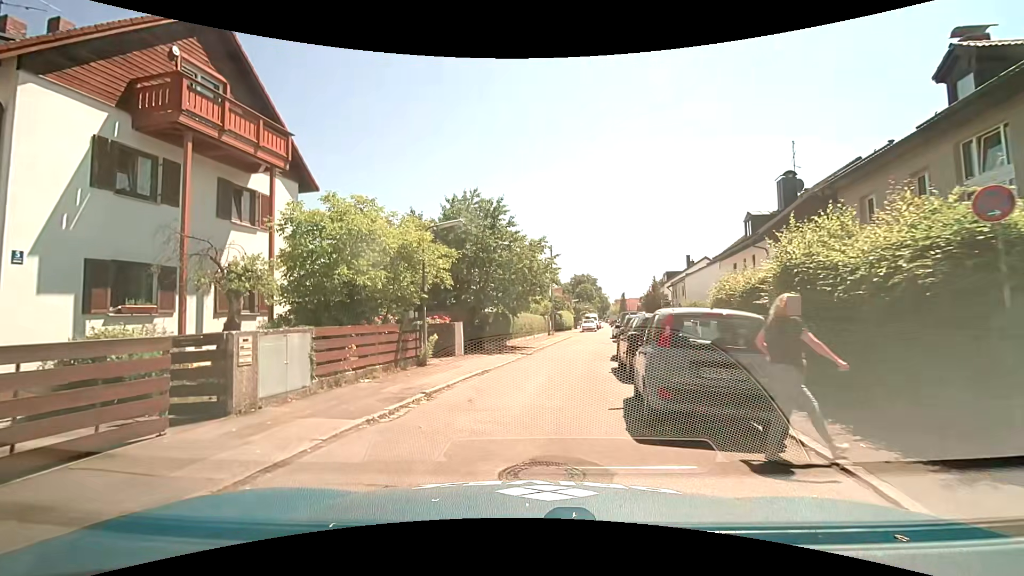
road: residential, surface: asphalt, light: Day
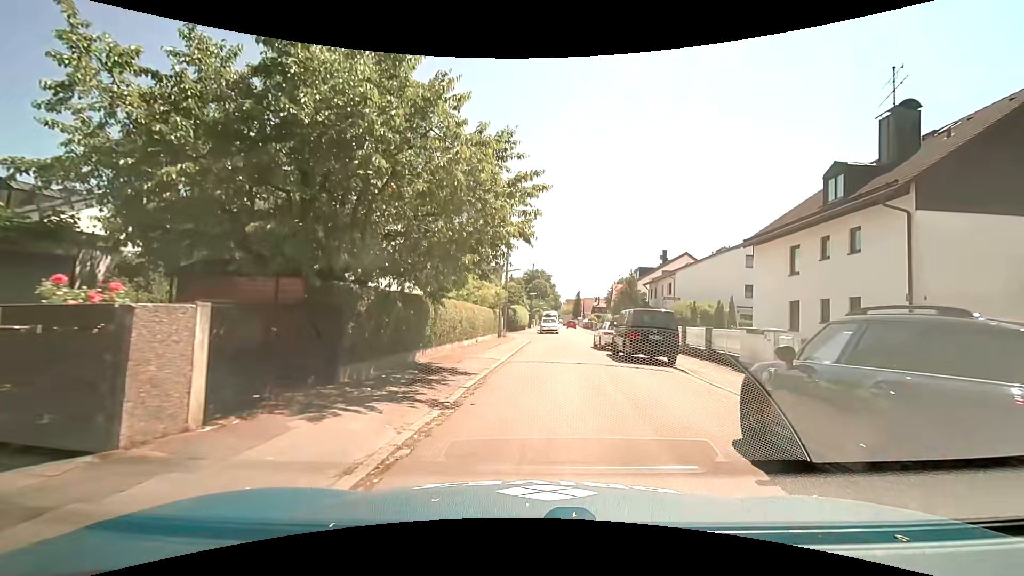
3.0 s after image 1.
(-0.2, +14.6) m; +4°
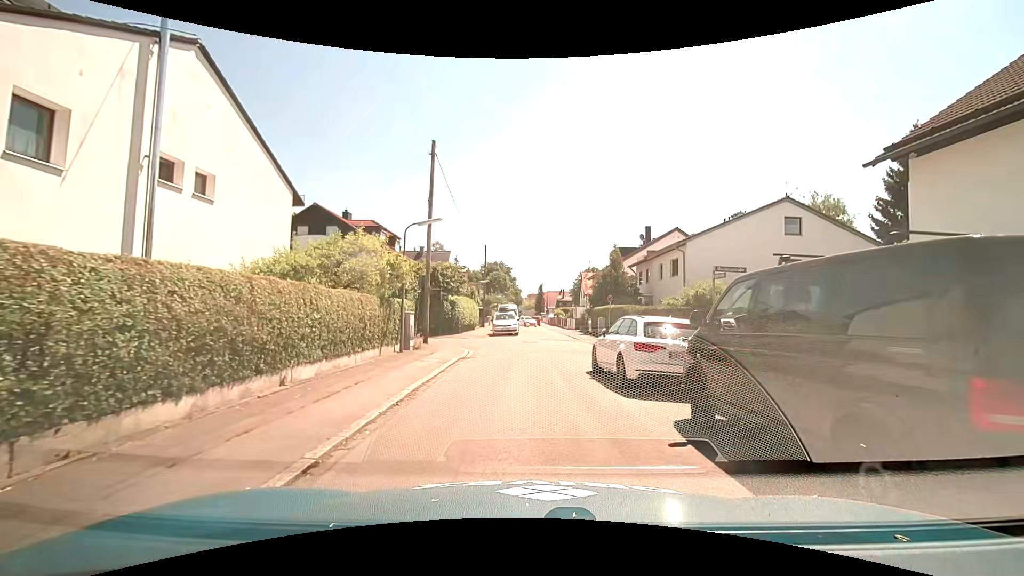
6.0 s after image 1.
(+1.1, +15.6) m; +5°
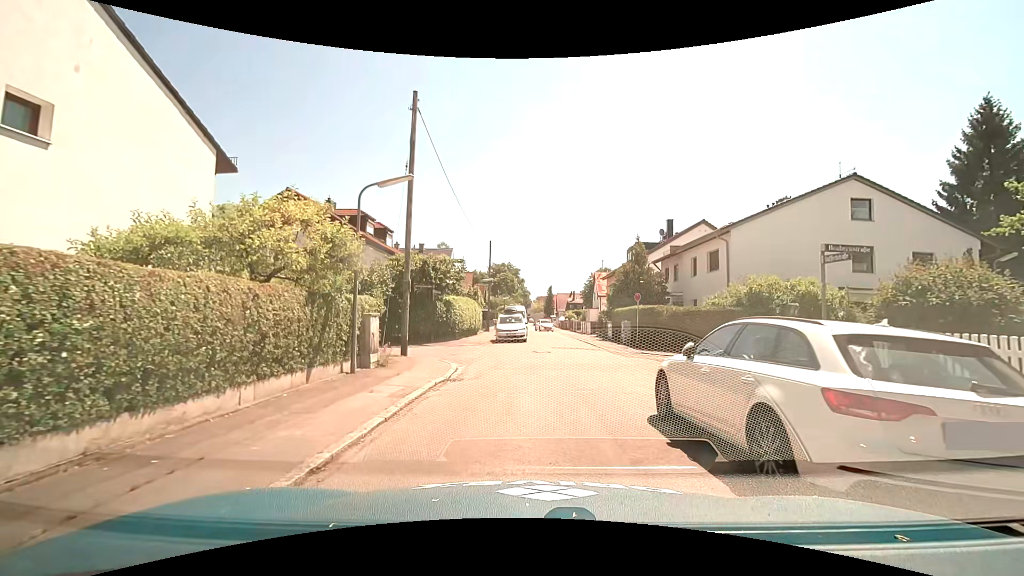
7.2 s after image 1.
(0.0, +5.5) m; -1°
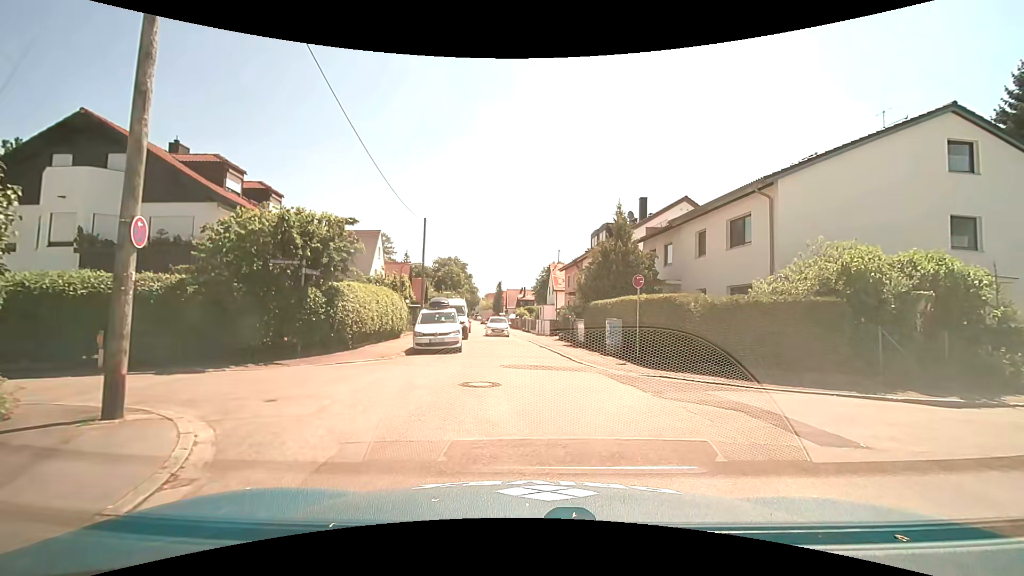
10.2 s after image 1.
(+0.2, +10.2) m; +6°
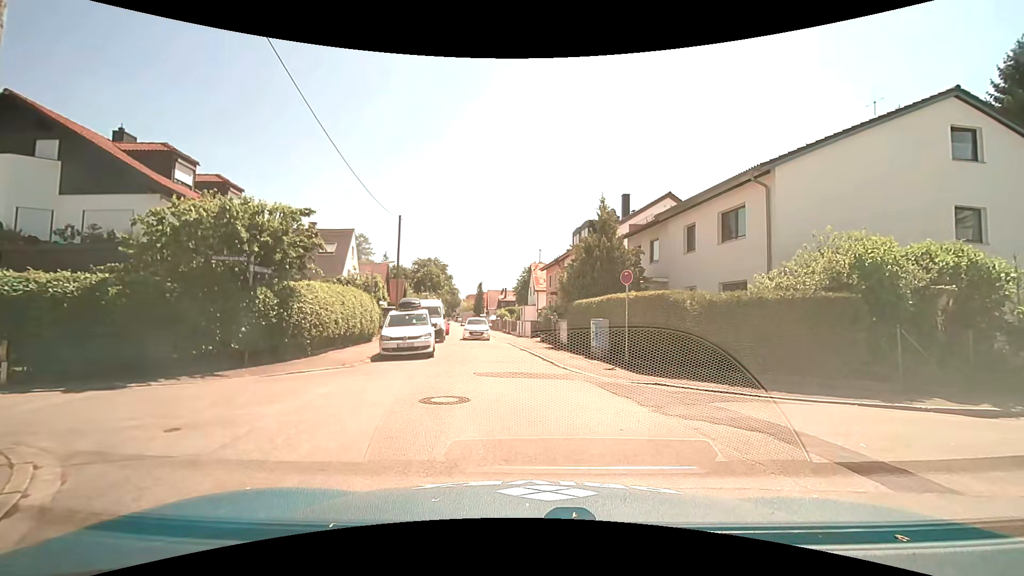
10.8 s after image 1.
(0.0, +1.6) m; +1°
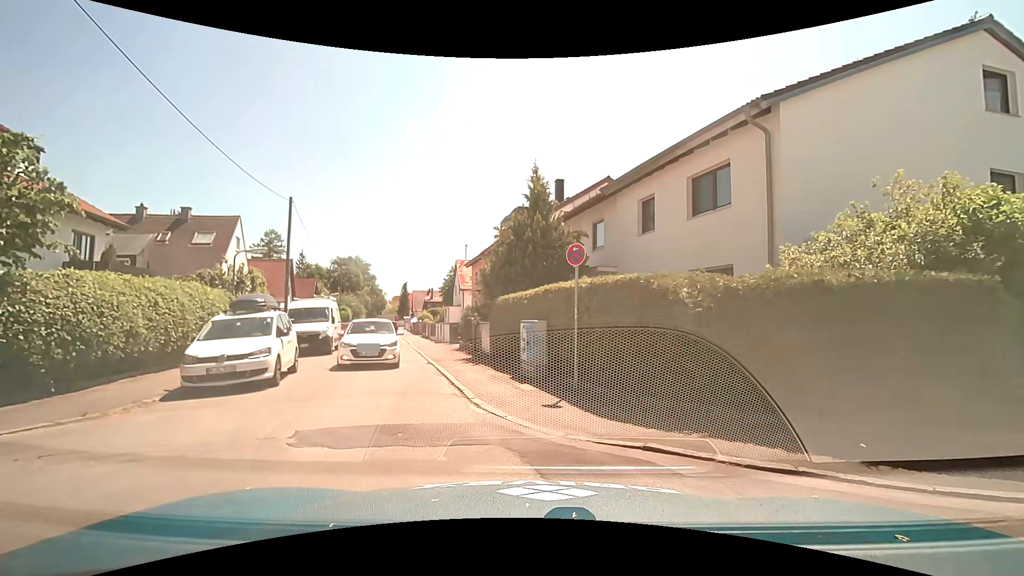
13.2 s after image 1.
(+0.5, +5.7) m; +8°
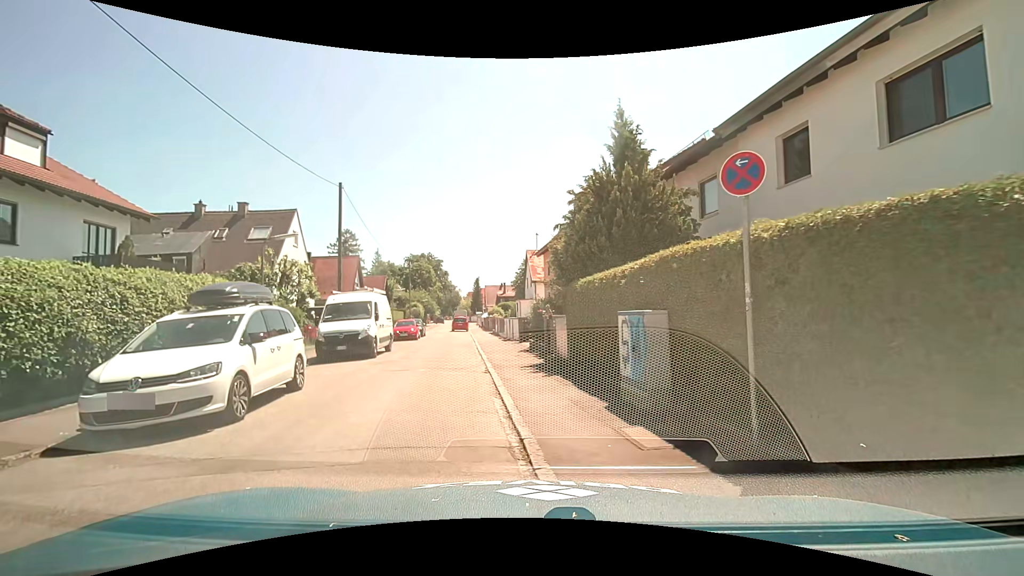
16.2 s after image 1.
(-0.2, +4.5) m; -8°
